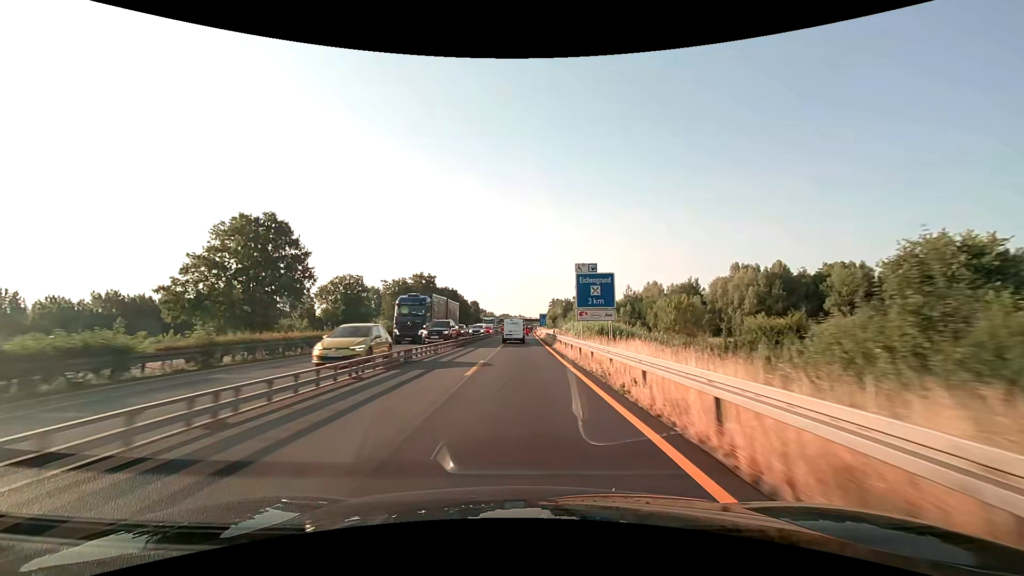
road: motorway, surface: asphalt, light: Day
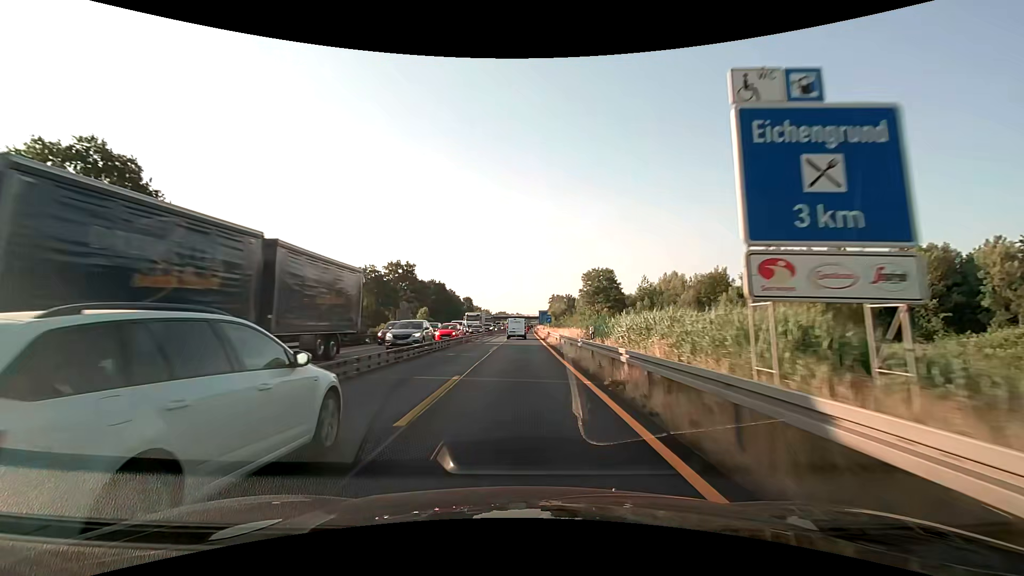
(+0.1, +25.1) m; 0°
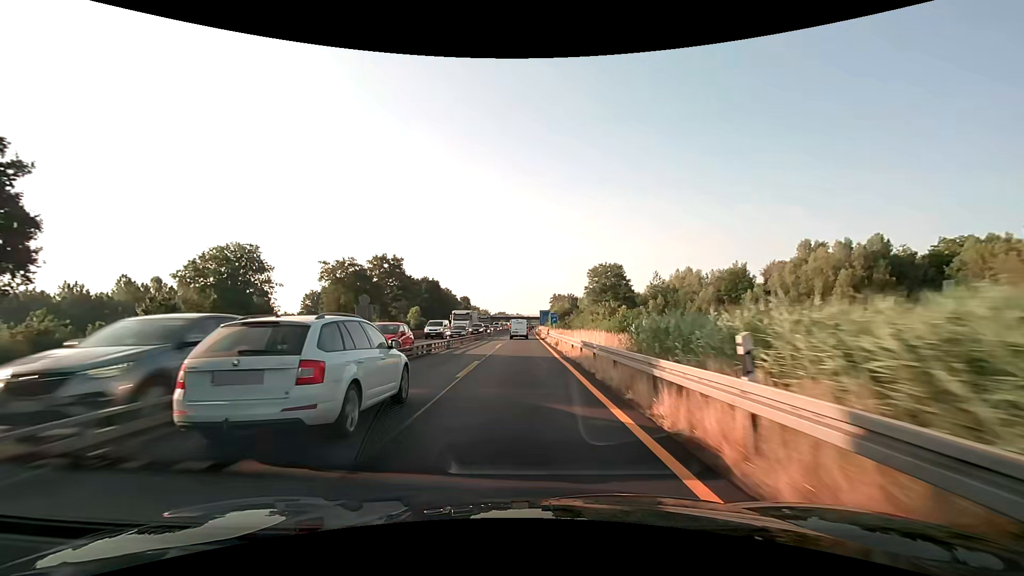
(0.0, +12.5) m; 0°
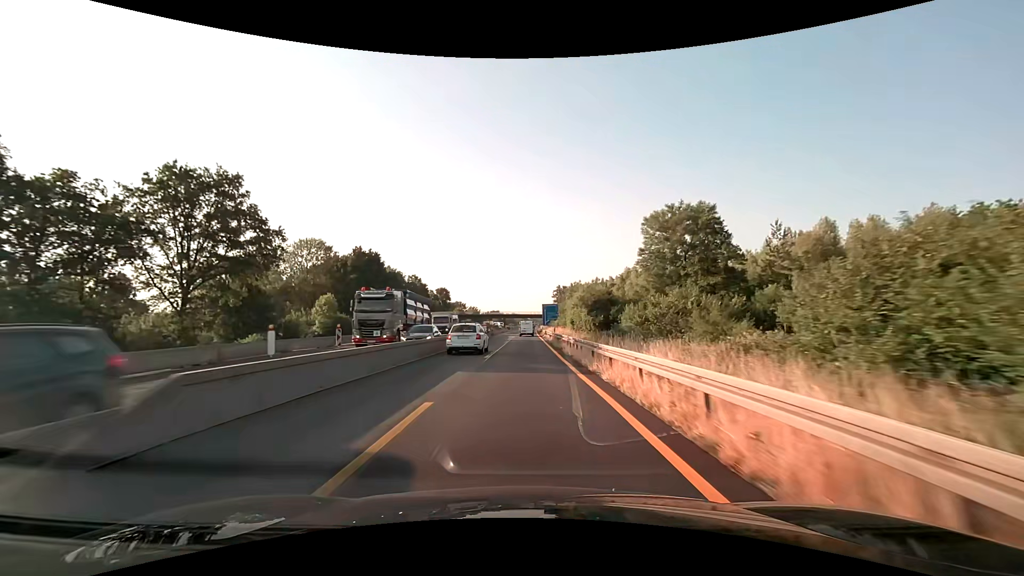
(+0.2, +62.7) m; 0°
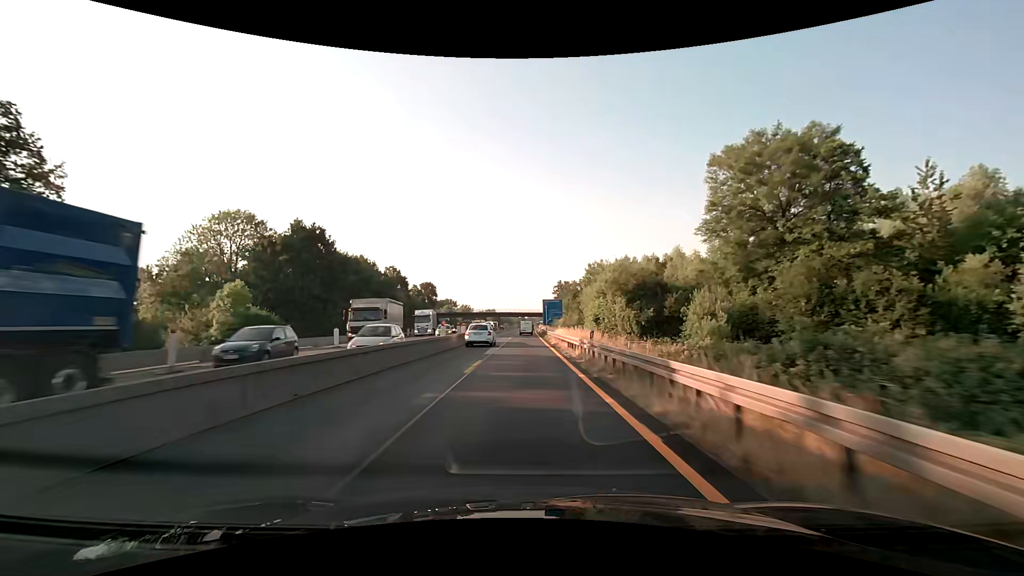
(+0.2, +25.1) m; +1°
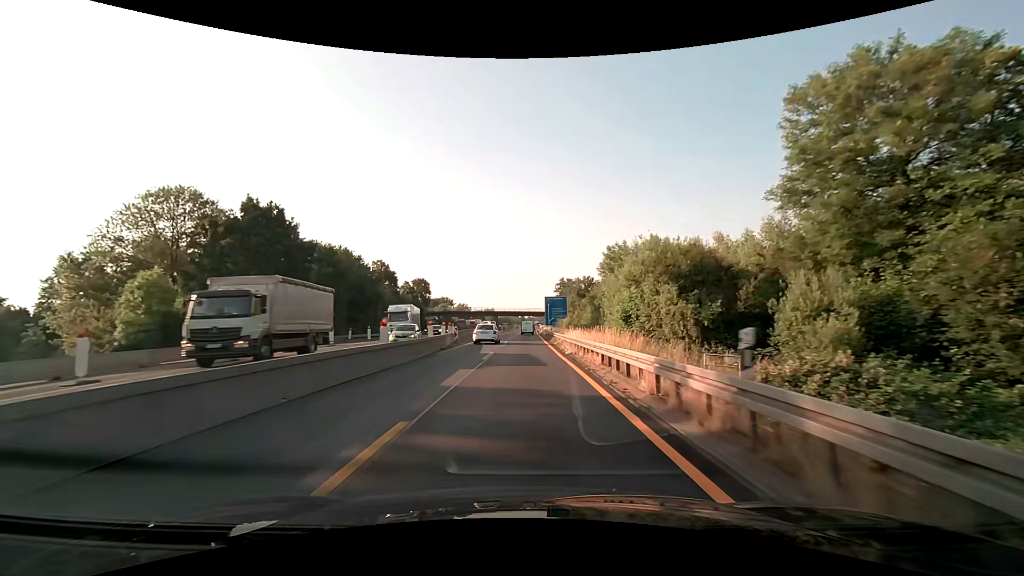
(0.0, +12.5) m; 0°
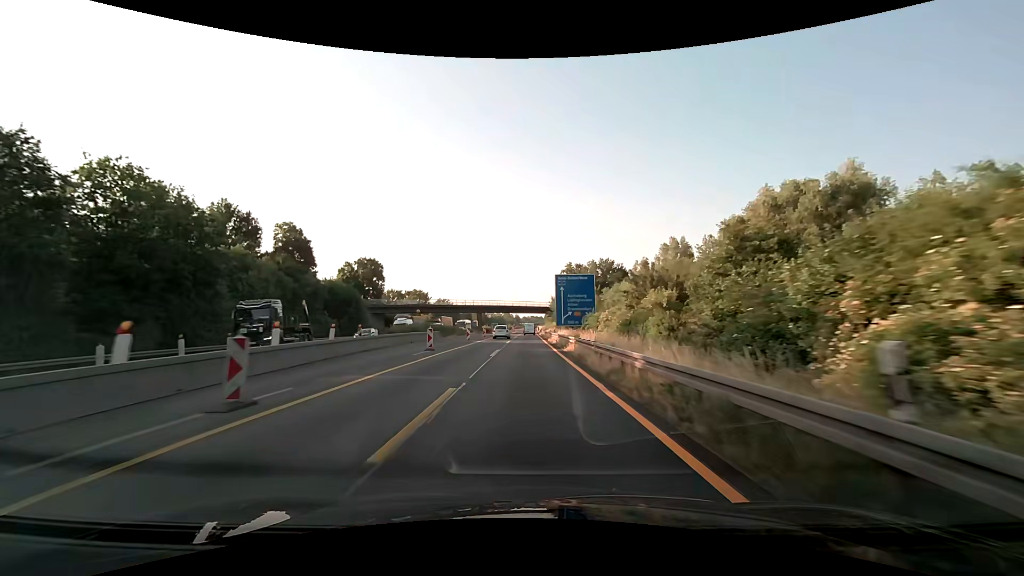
(+0.1, +50.2) m; 0°
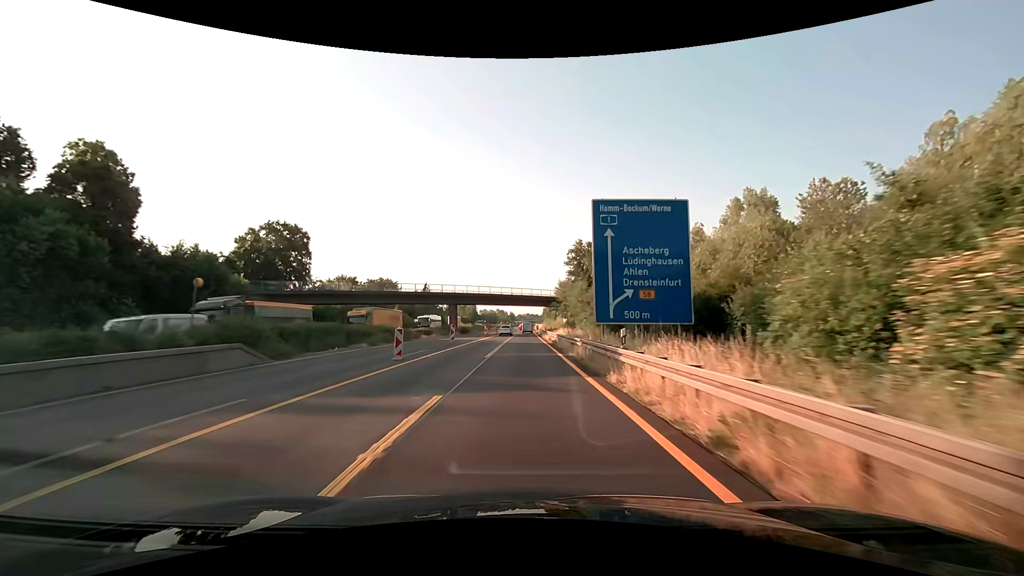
(+0.2, +37.6) m; +1°
(0, +10) (0, +20) (0, +30) (0, +40) (0, +50) (0, +60) (0, +70) (0, +80) (0, +90) (+1, +100) m
